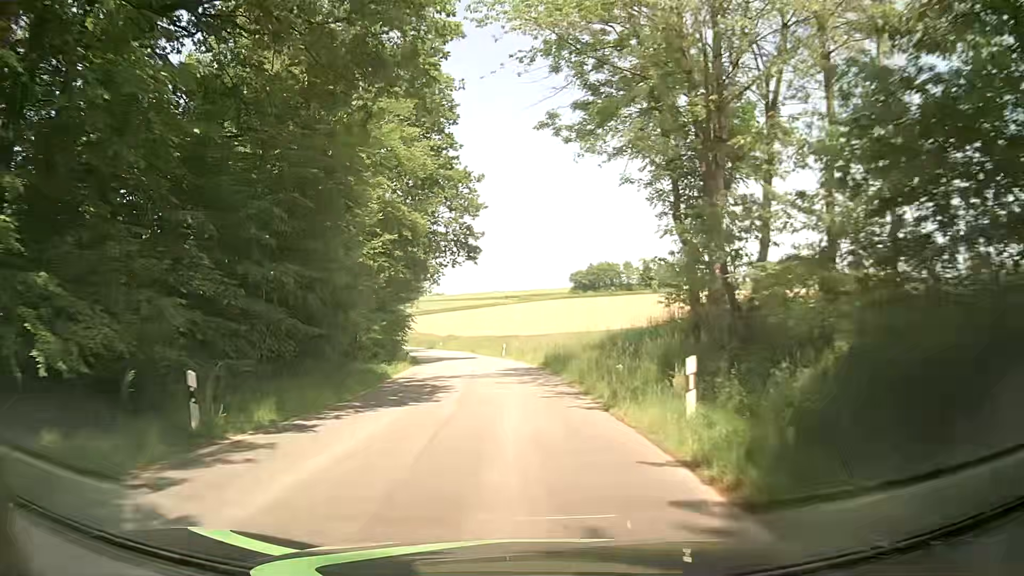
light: Day
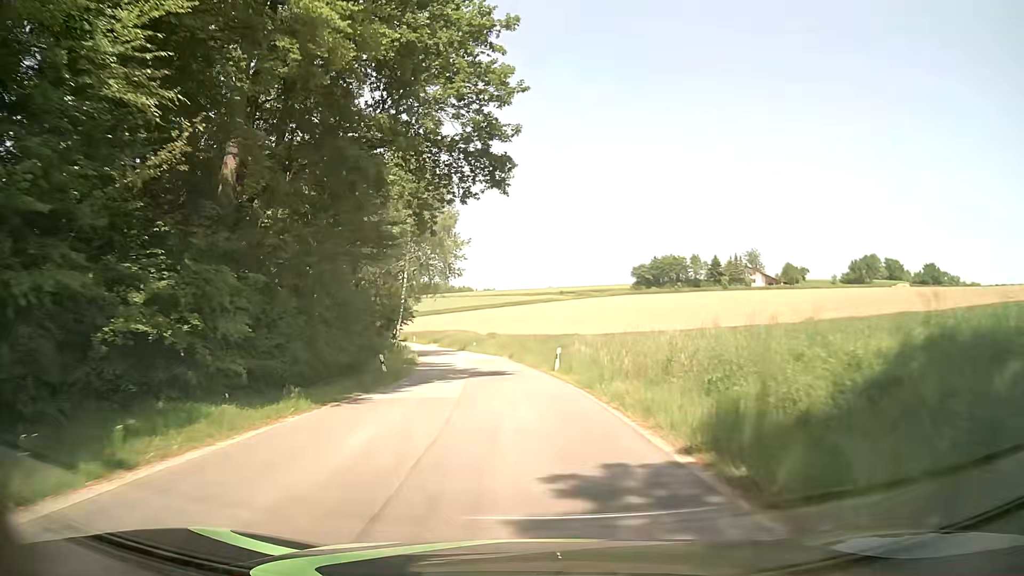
(-0.7, +23.0) m; -4°
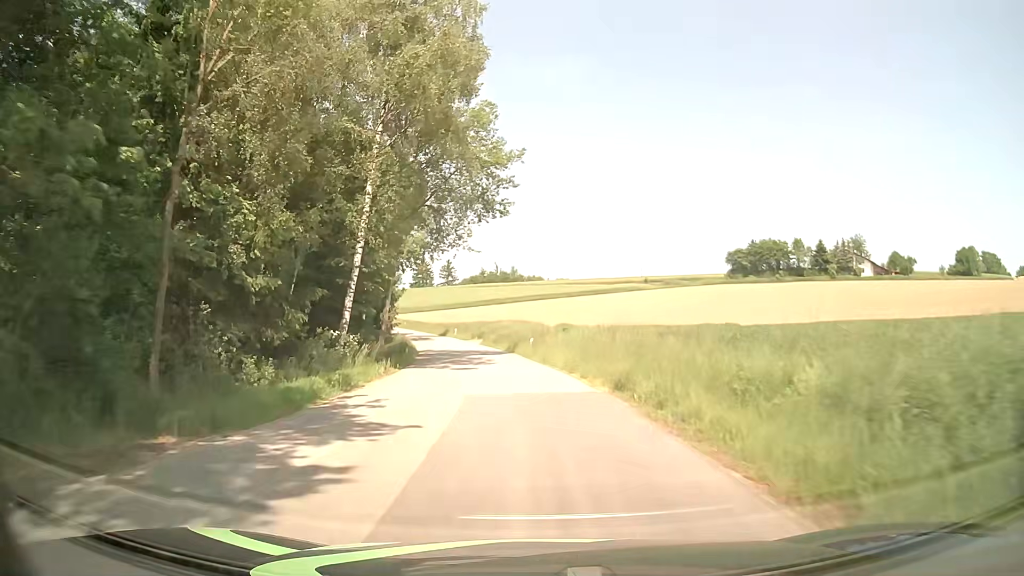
(-1.8, +31.5) m; -6°
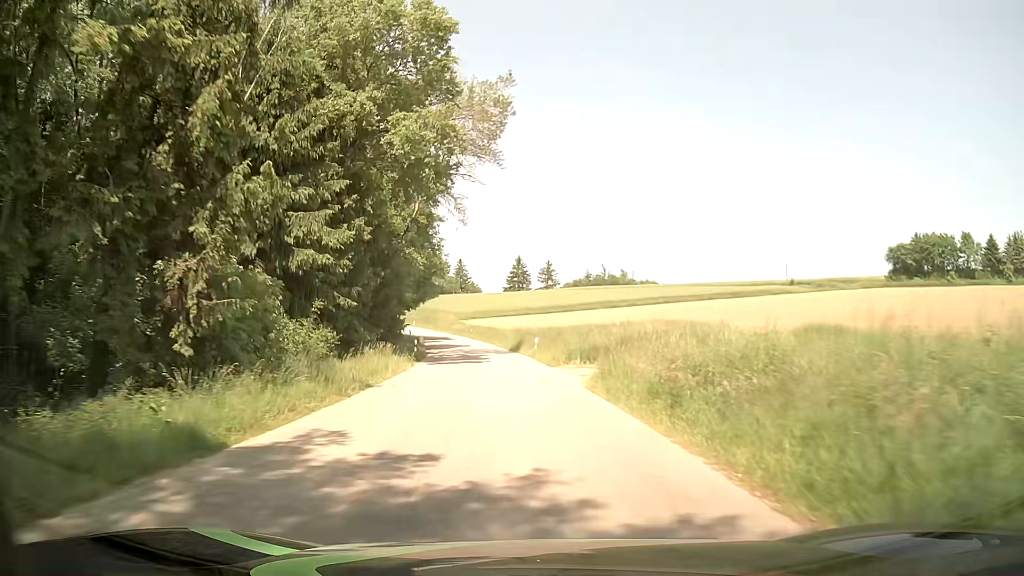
(-3.7, +40.9) m; -9°
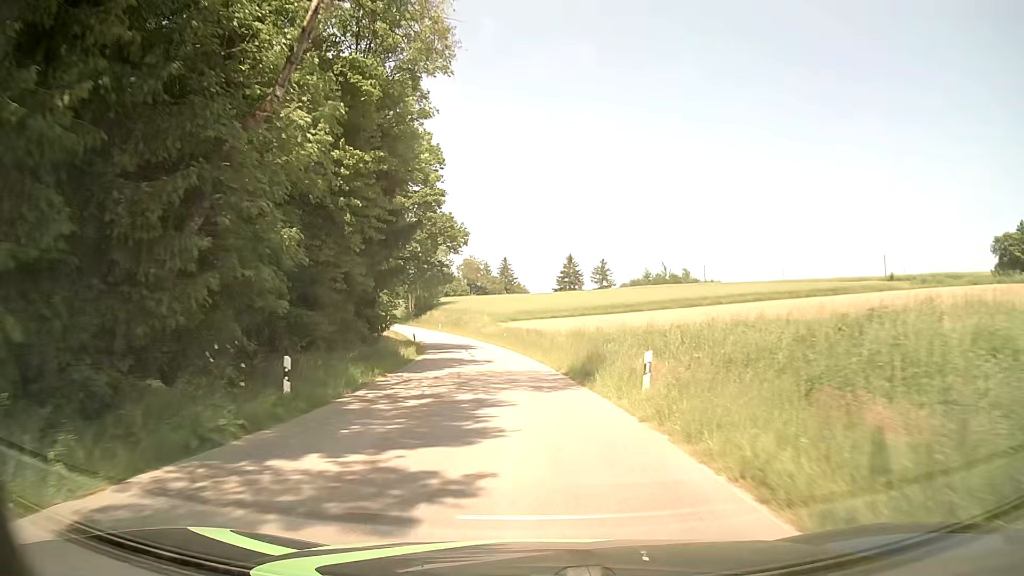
(-1.0, +25.7) m; -4°
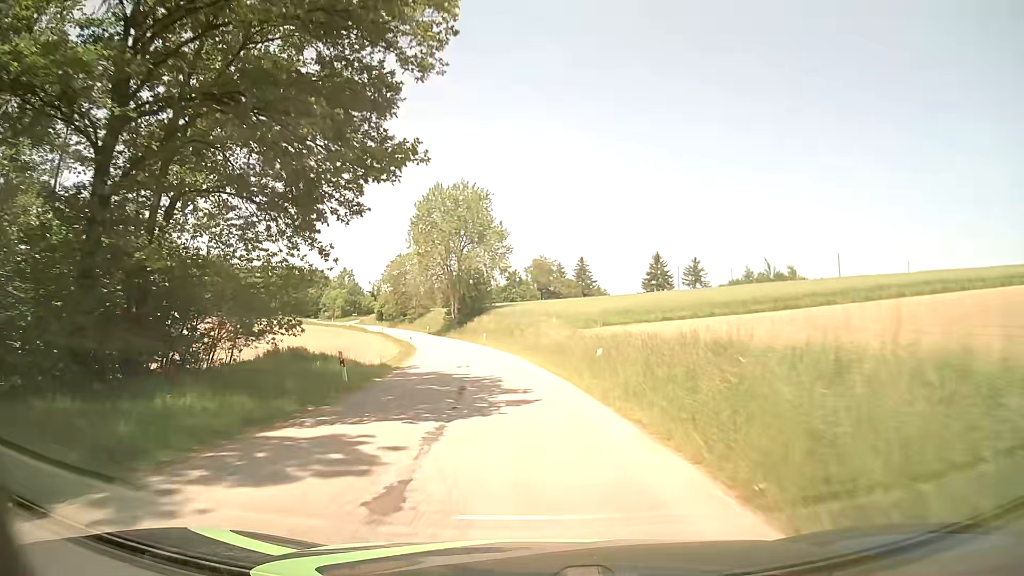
(-1.8, +34.8) m; -7°
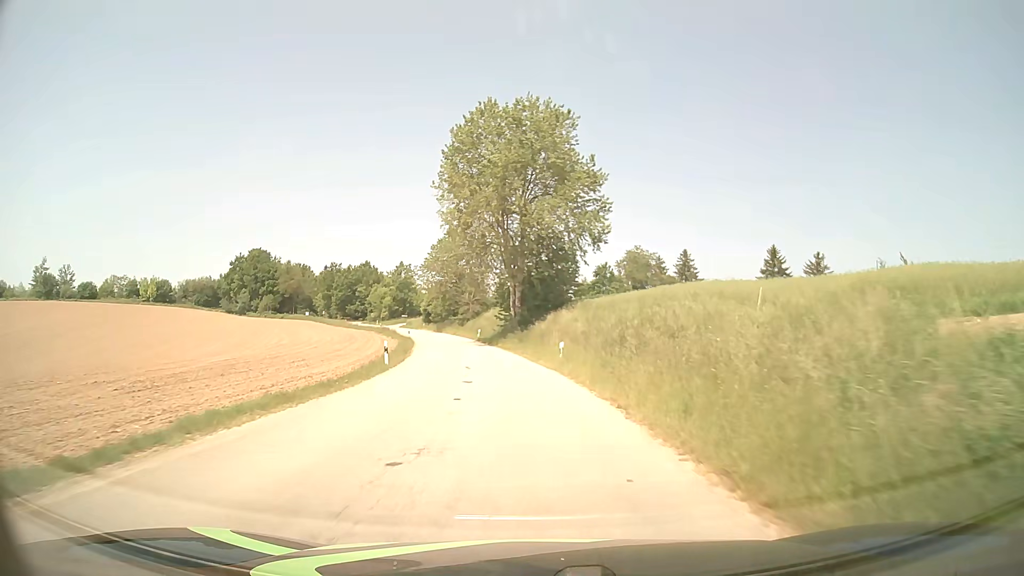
(-2.1, +35.5) m; -7°
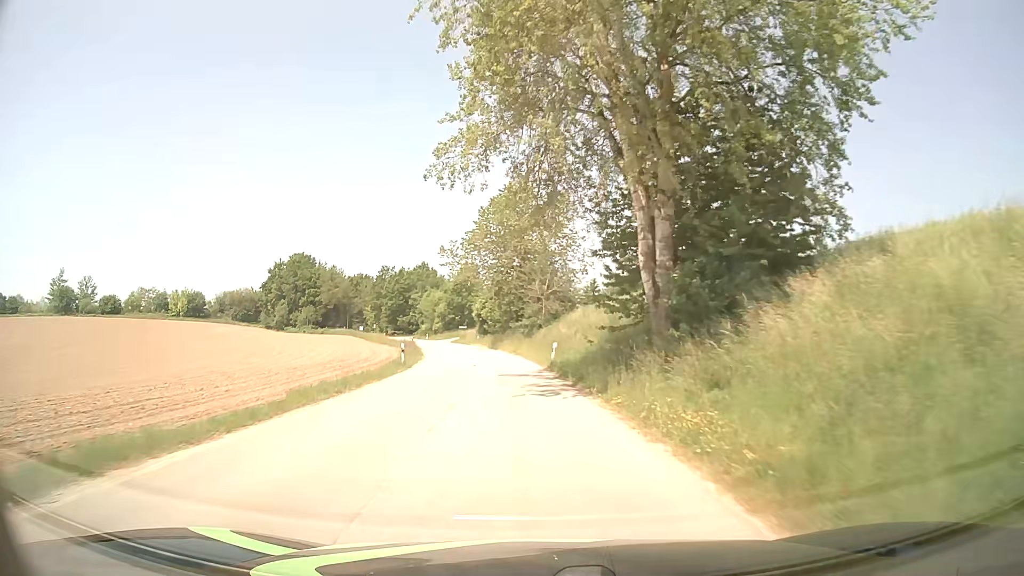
(-2.2, +36.2) m; -7°
(0, +10) (-1, +20) (-1, +30) (-2, +40) (-4, +50) (-5, +60) (-7, +69) (-10, +79) (-12, +89) (-15, +98) m
